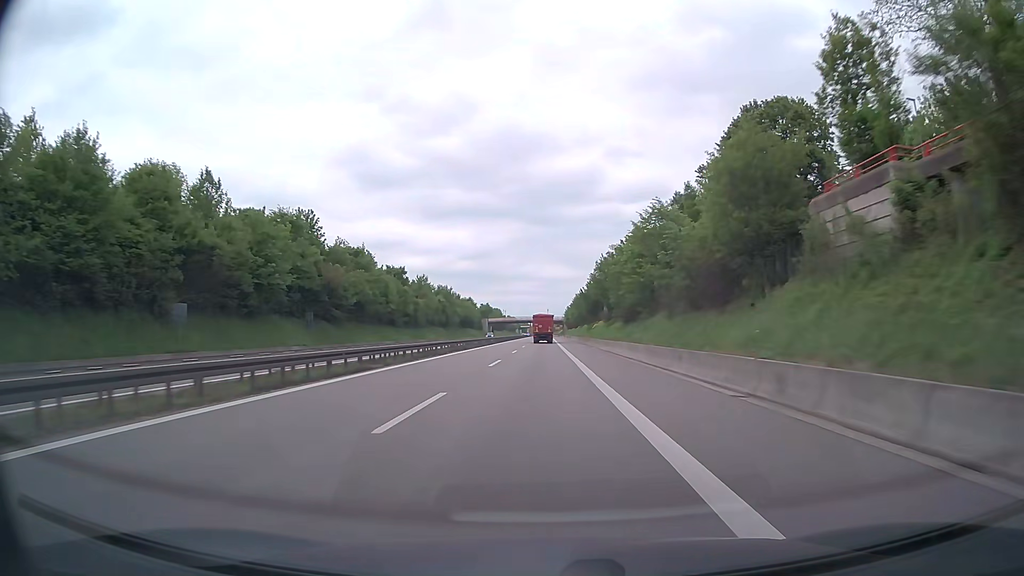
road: trunk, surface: asphalt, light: Day
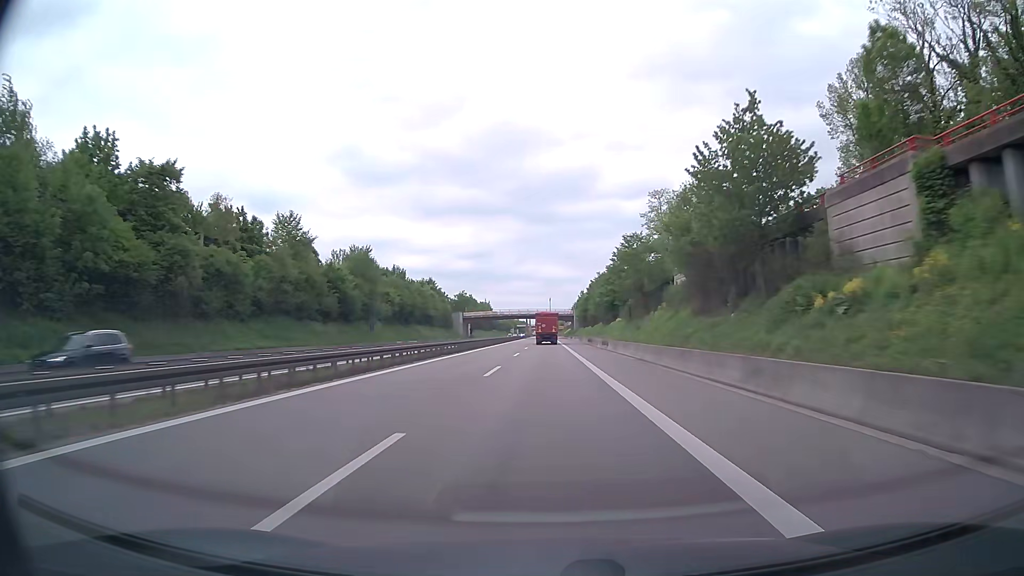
(-0.4, +78.6) m; 0°
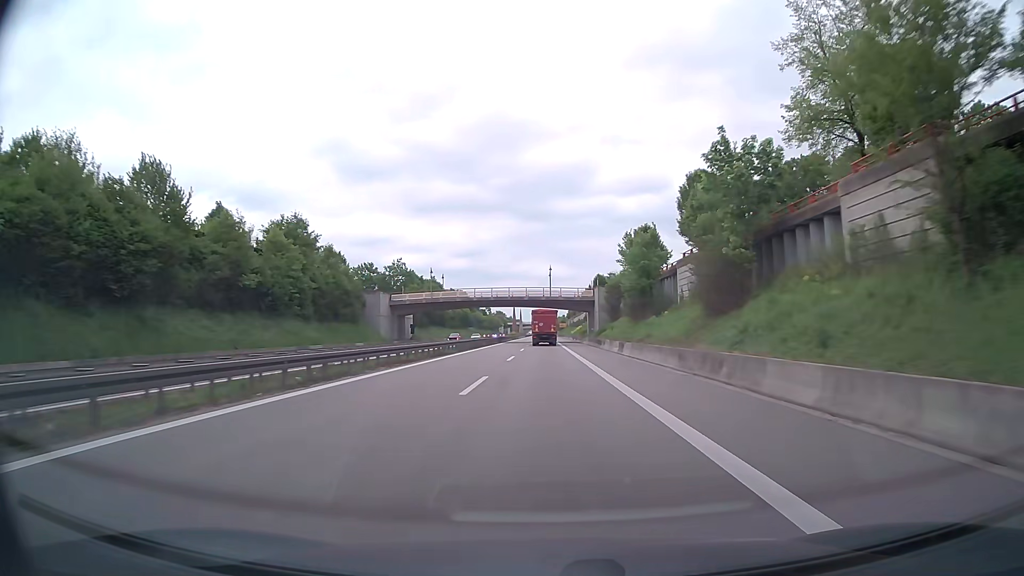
(-0.2, +79.1) m; 0°
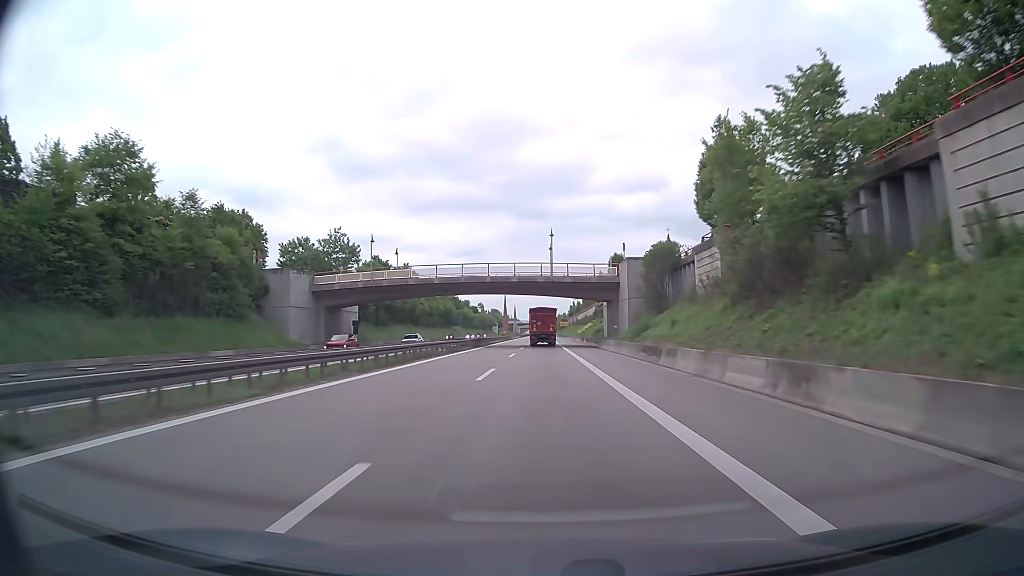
(0.0, +32.0) m; 0°
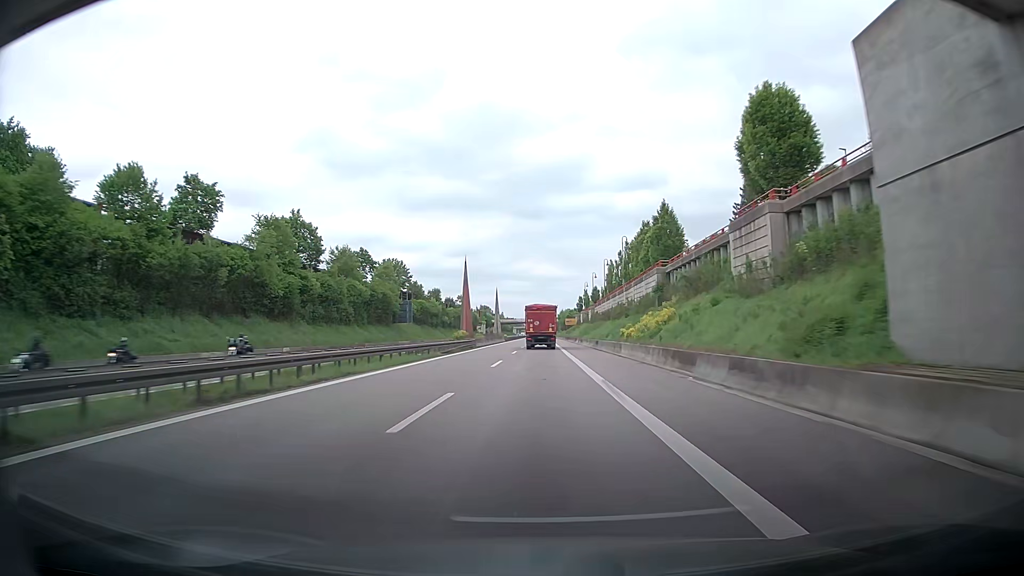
(-0.2, +64.4) m; -1°
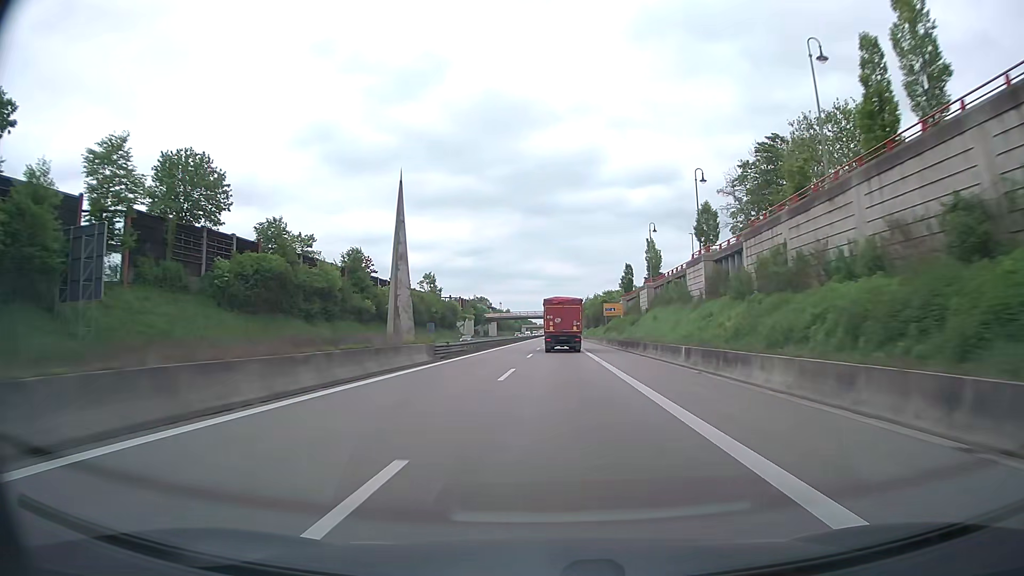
(-0.1, +80.7) m; -1°
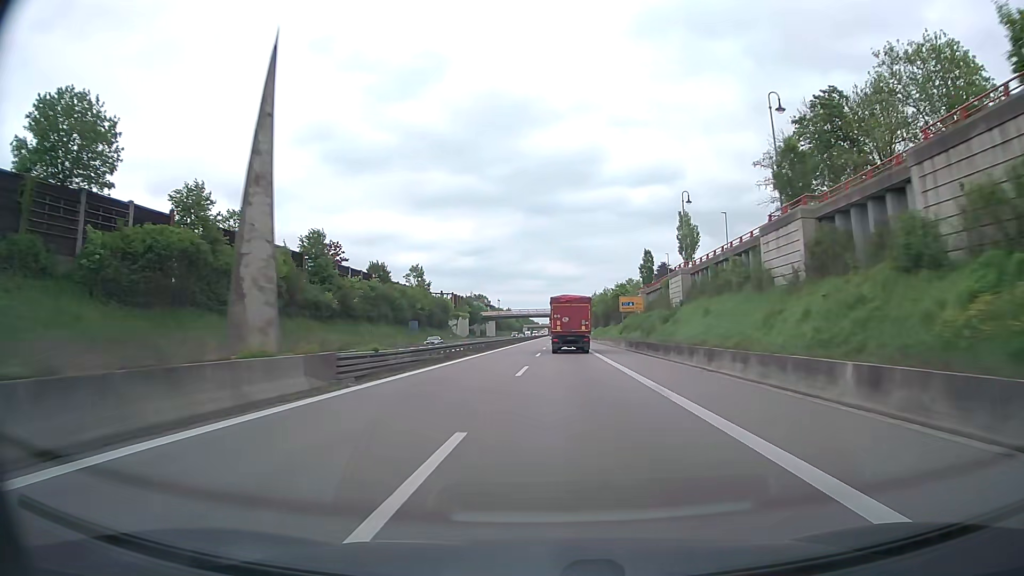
(0.0, +16.2) m; 0°
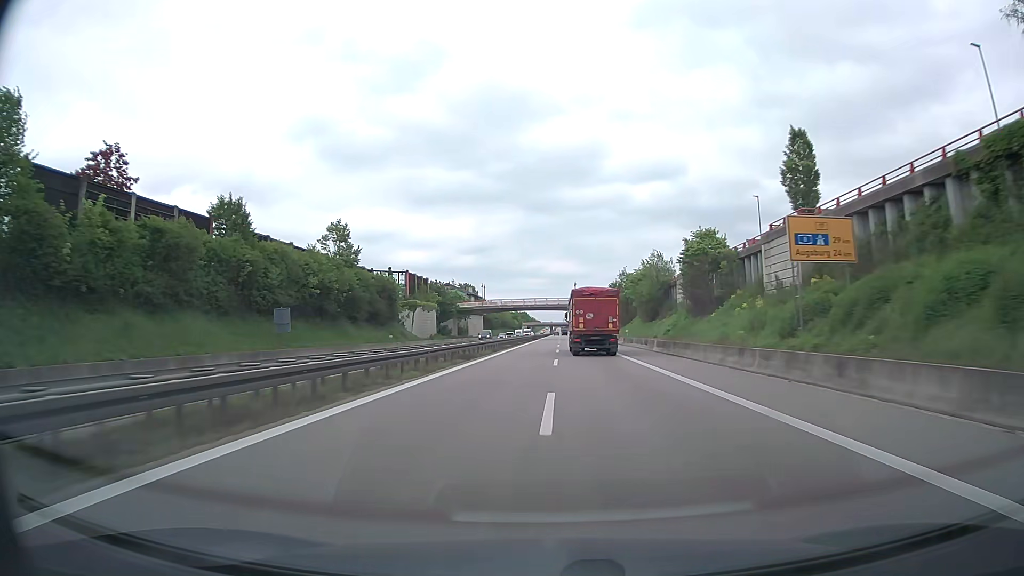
(-0.1, +48.6) m; 0°
(0, +10) (0, +20) (0, +30) (0, +40) (0, +50) (0, +60) (+1, +70) (+1, +80) (+1, +90) (+1, +100) m
